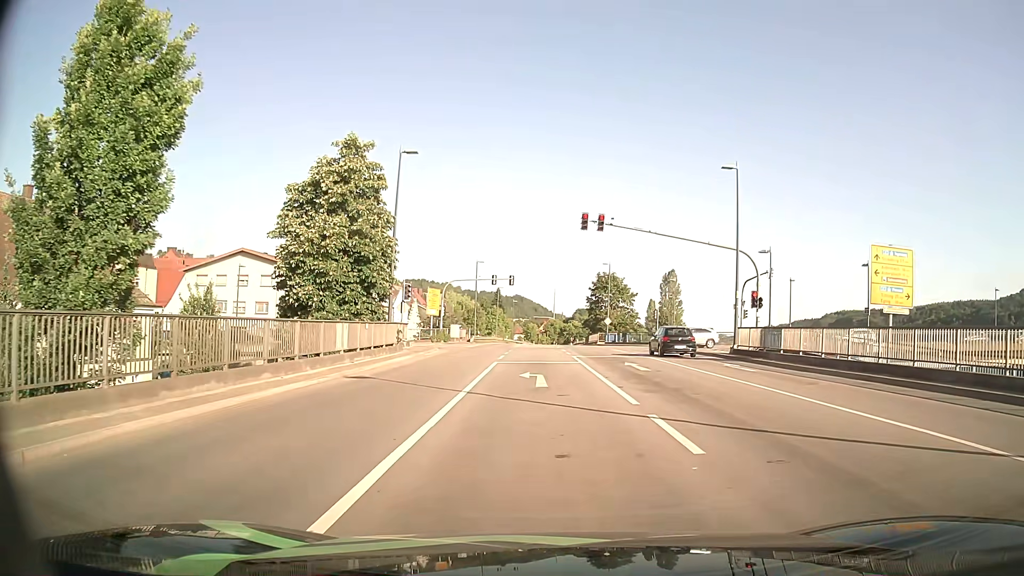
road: primary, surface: asphalt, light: Day
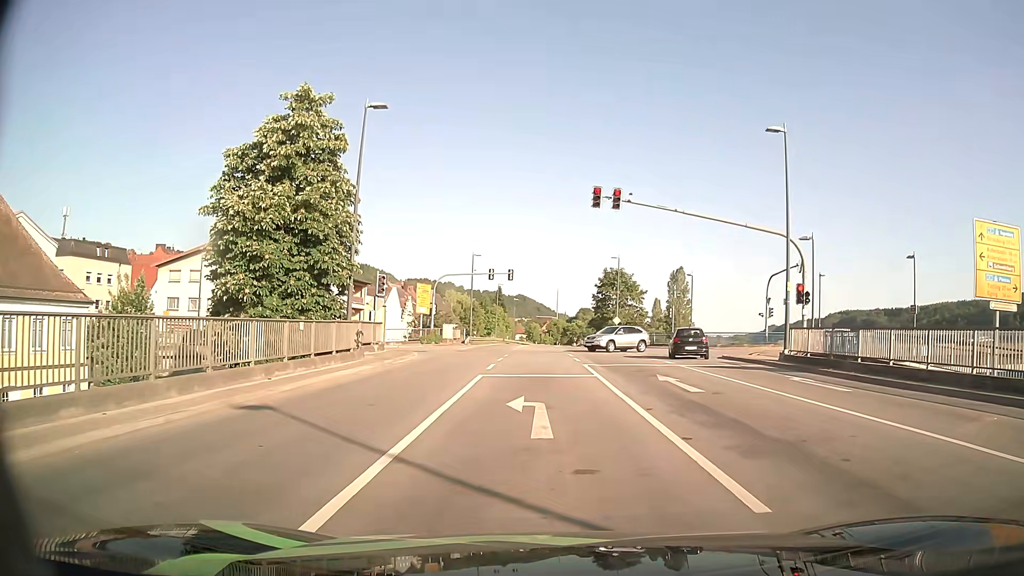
(0.0, +6.6) m; 0°
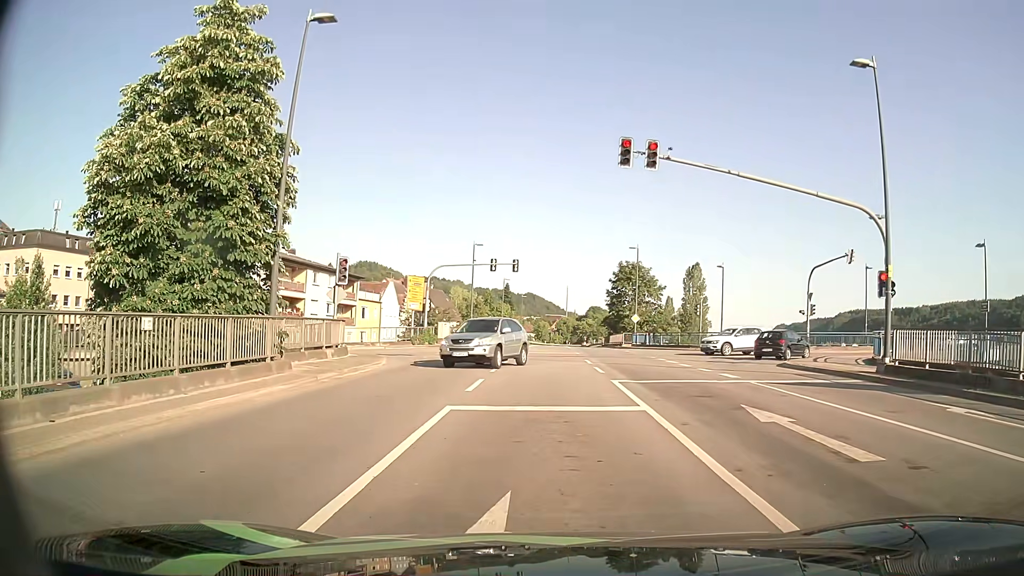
(-0.1, +7.4) m; 0°
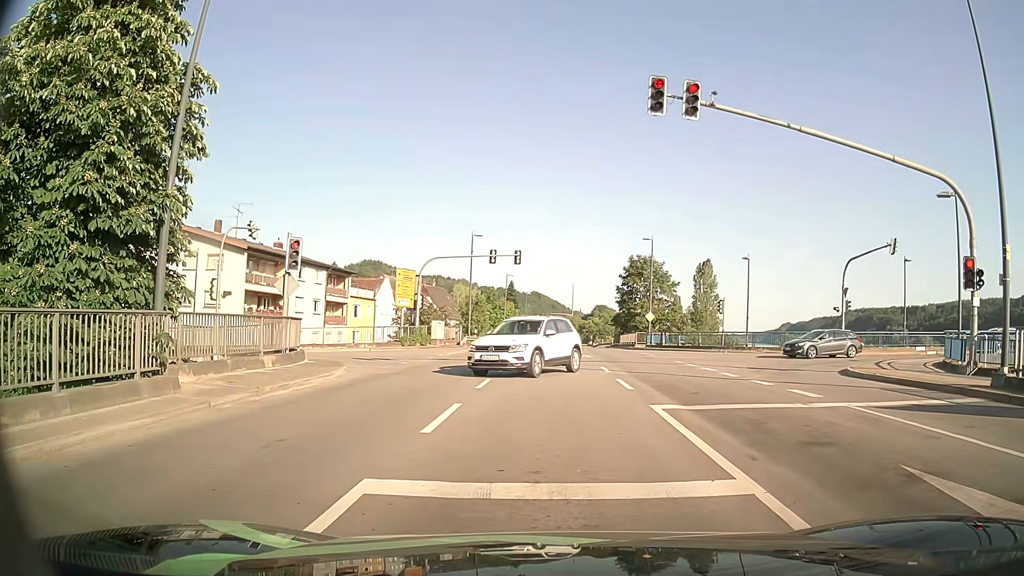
(-0.1, +5.2) m; -1°
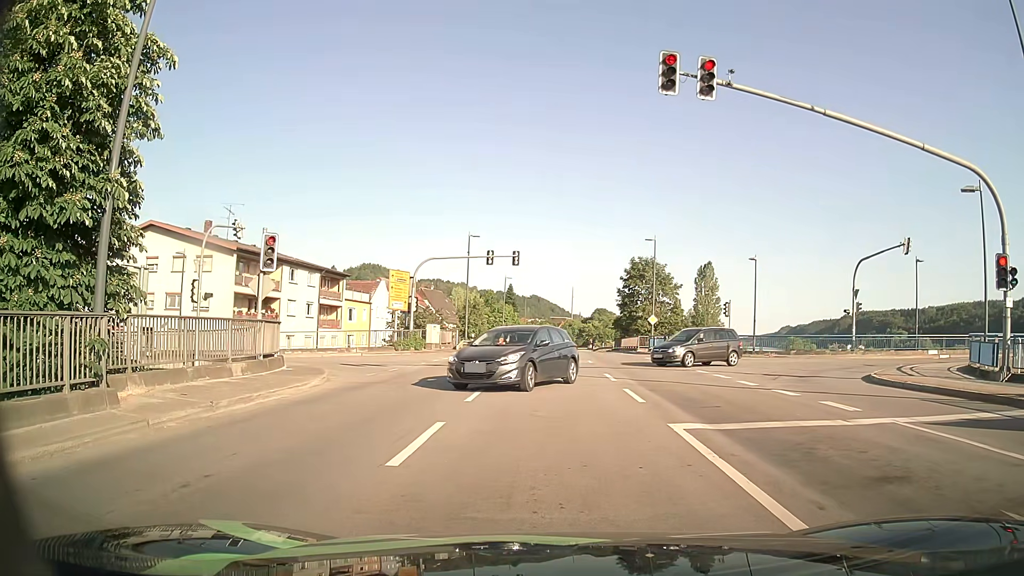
(0.0, +1.7) m; 0°
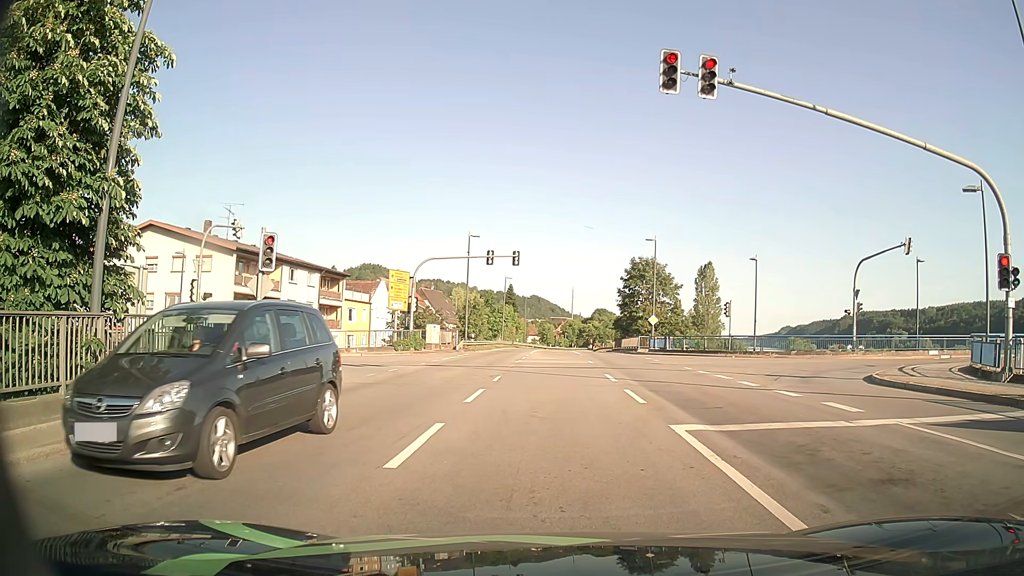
(0.0, +0.2) m; 0°
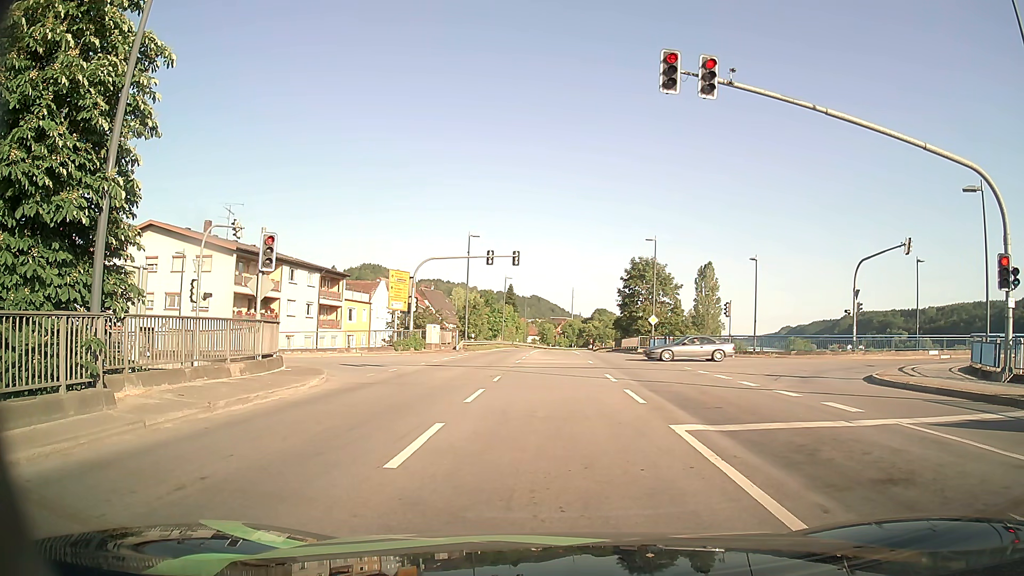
(0.0, 0.0) m; 0°
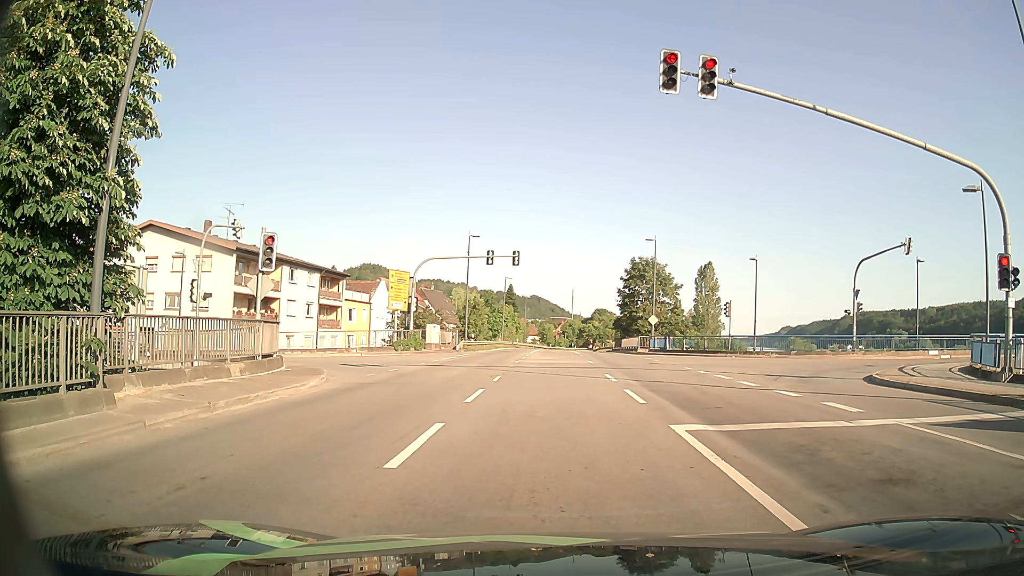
(0.0, 0.0) m; 0°
(0, +10) (0, +20) (-3, +29) (-11, +35) (-21, +36) (-31, +36) (-41, +36) (-51, +36) (-61, +36) (-71, +36) m
